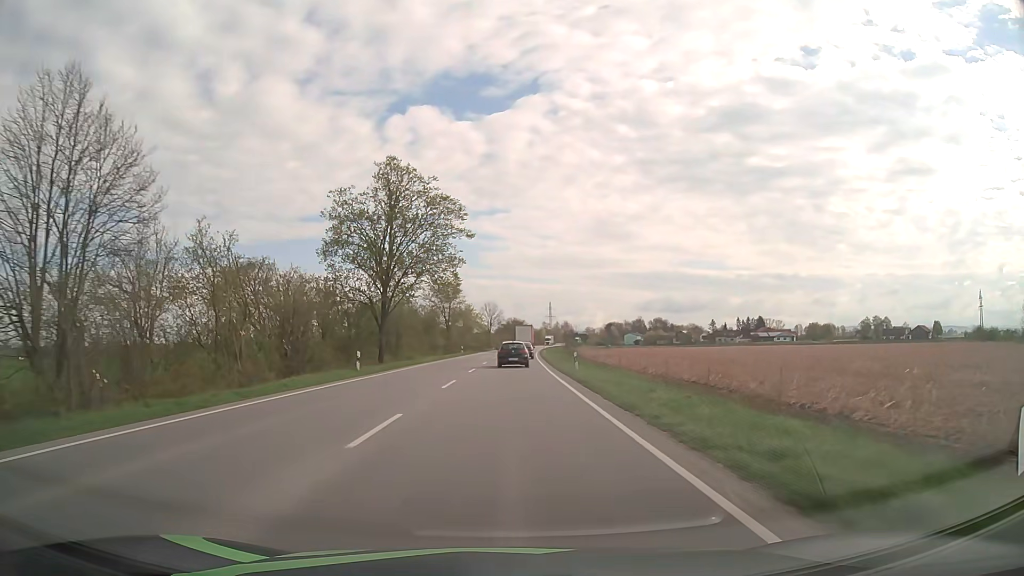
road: primary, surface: asphalt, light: Day
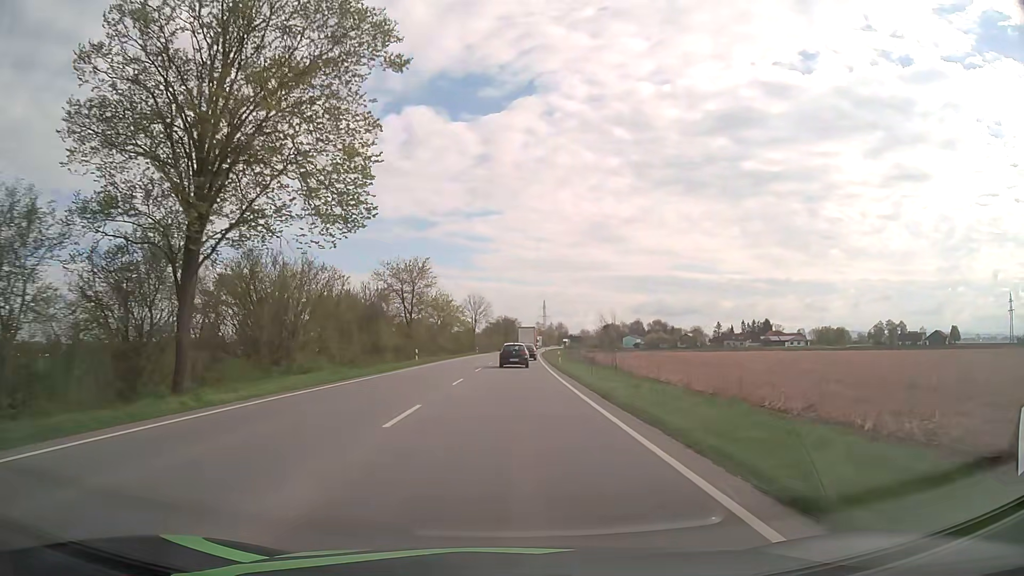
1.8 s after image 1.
(+0.2, +33.7) m; +1°
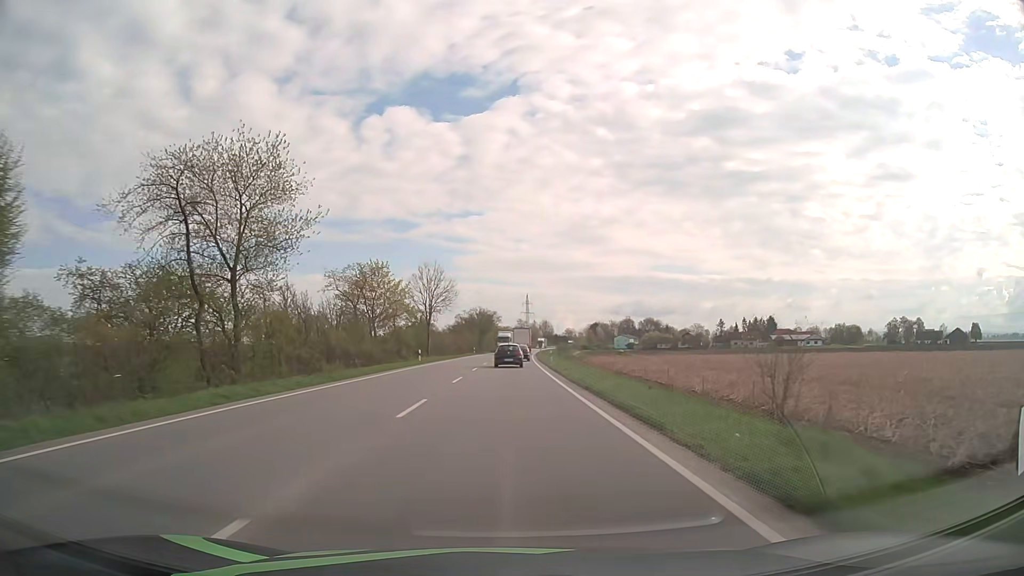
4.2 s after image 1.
(+0.7, +46.1) m; +2°
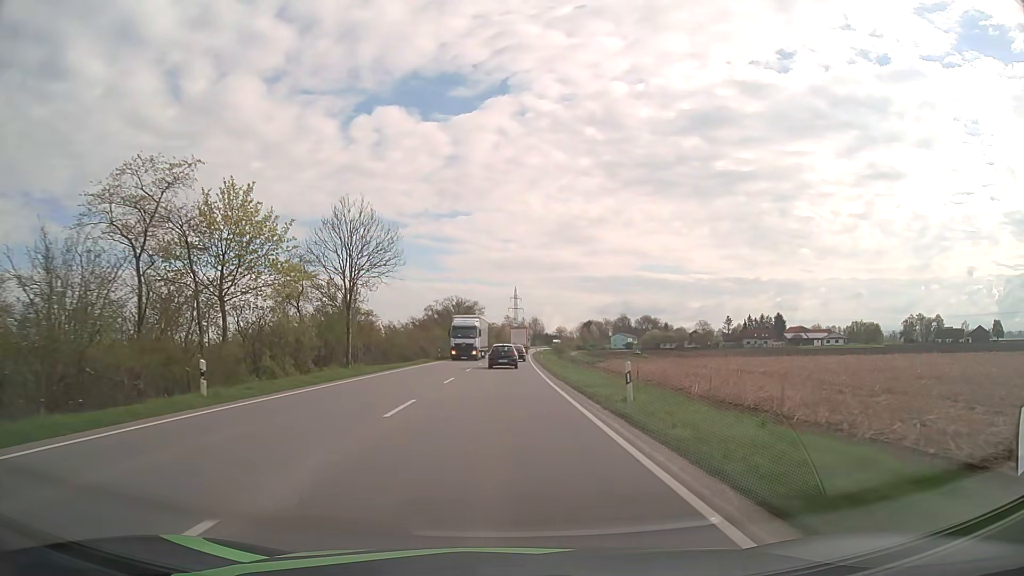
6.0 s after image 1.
(+0.3, +35.6) m; +1°
(0, +10) (0, +20) (0, +30) (0, +40) (0, +50) (+1, +60) (+1, +70) (+1, +80) (+2, +90) (+2, +100) m
